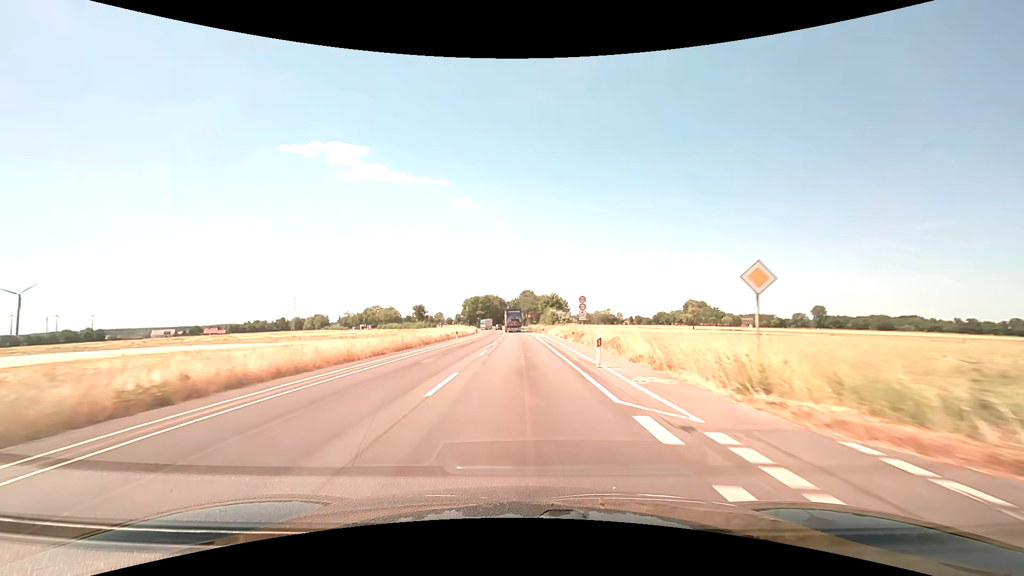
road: secondary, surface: asphalt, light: Day
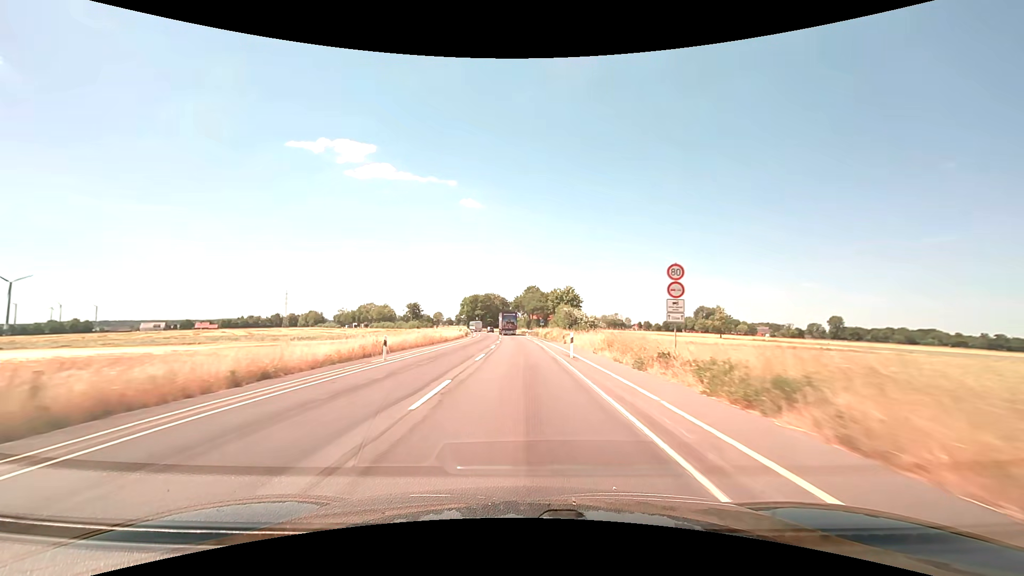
(-0.1, +25.0) m; 0°
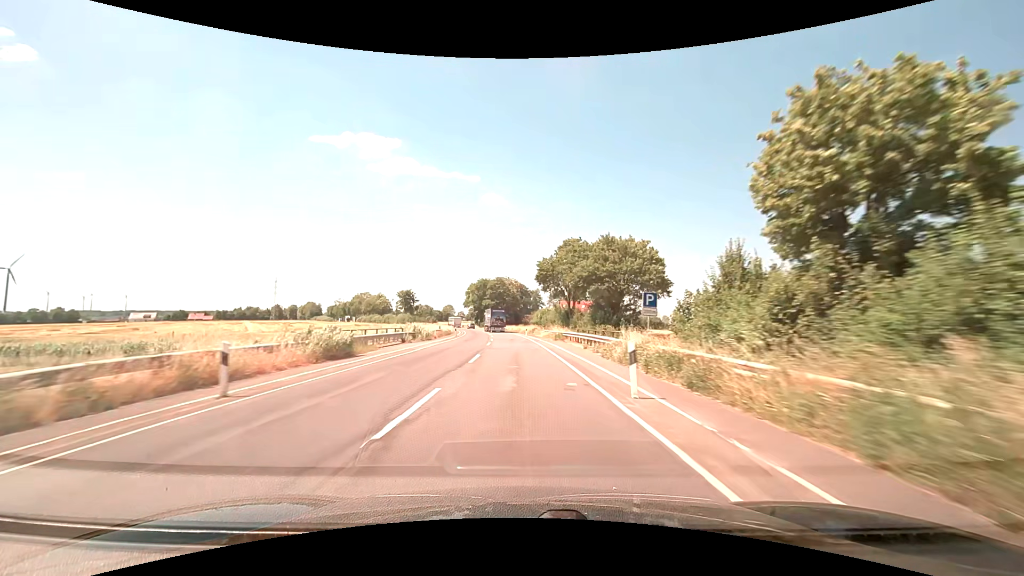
(-0.9, +62.7) m; -2°
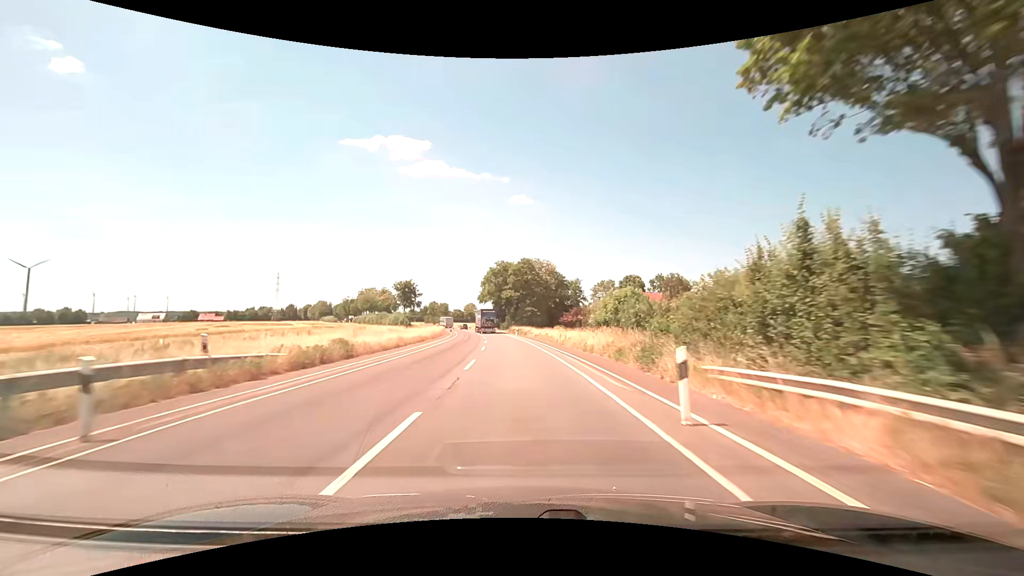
(-1.5, +50.2) m; -4°
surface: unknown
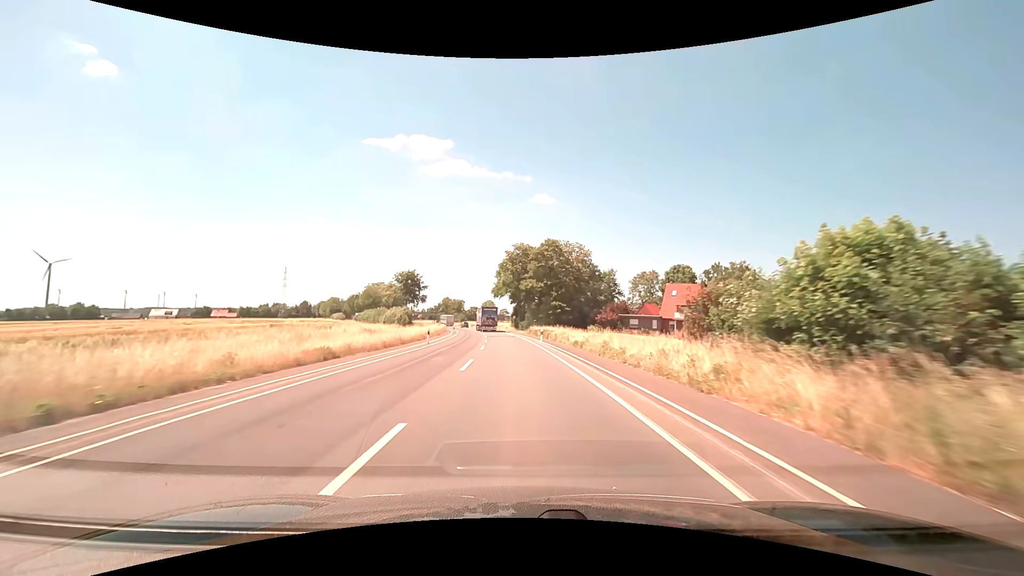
(-0.4, +25.1) m; -2°
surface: asphalt
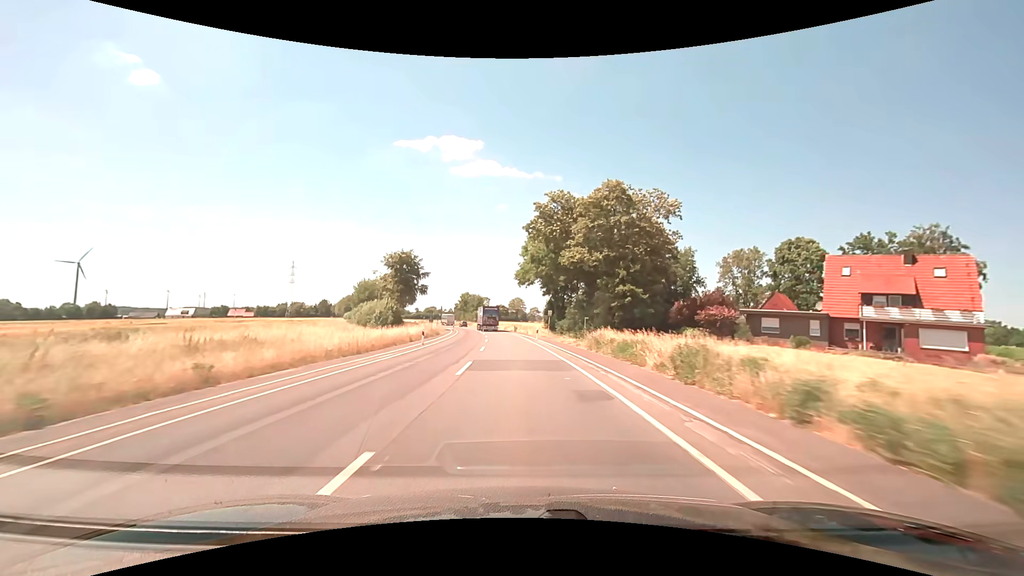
(-1.3, +37.6) m; -4°
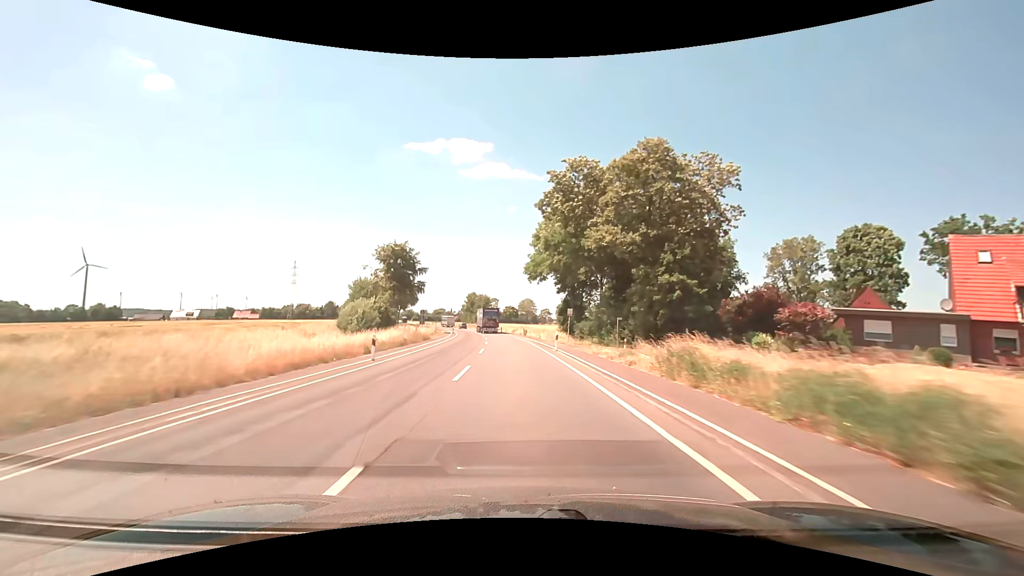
(-0.1, +12.6) m; -1°
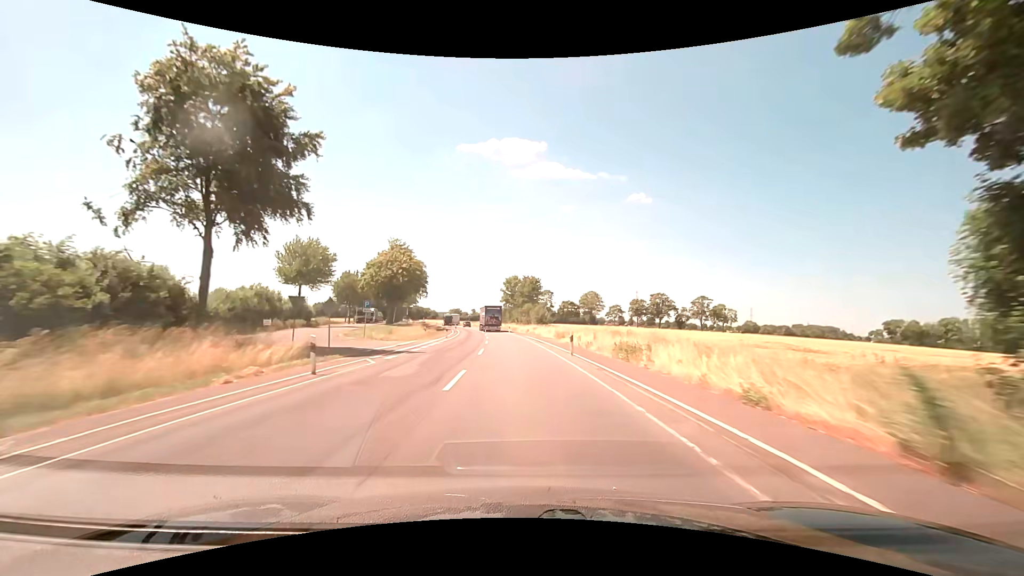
(-3.3, +62.5) m; -6°
(0, +10) (0, +20) (-1, +30) (-1, +40) (-2, +50) (-3, +60) (-4, +70) (-5, +80) (-6, +90) (-8, +100) m
